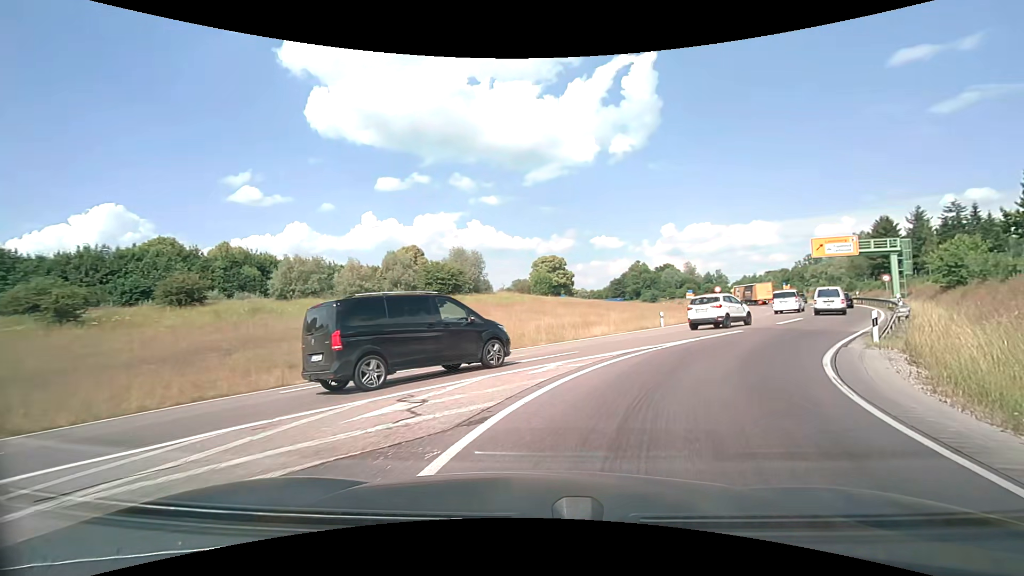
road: primary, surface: asphalt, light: Day
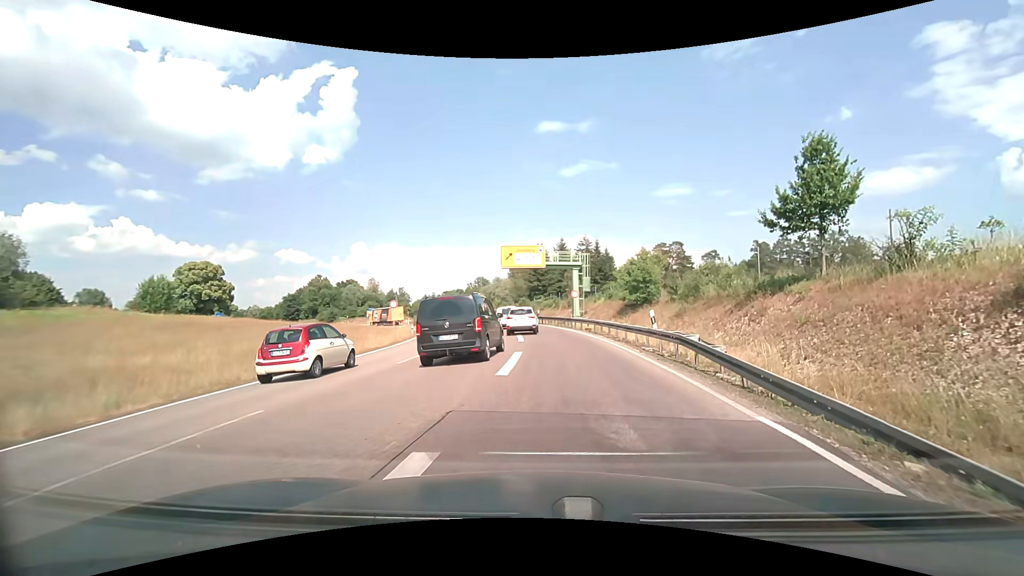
(+5.3, +16.7) m; +35°
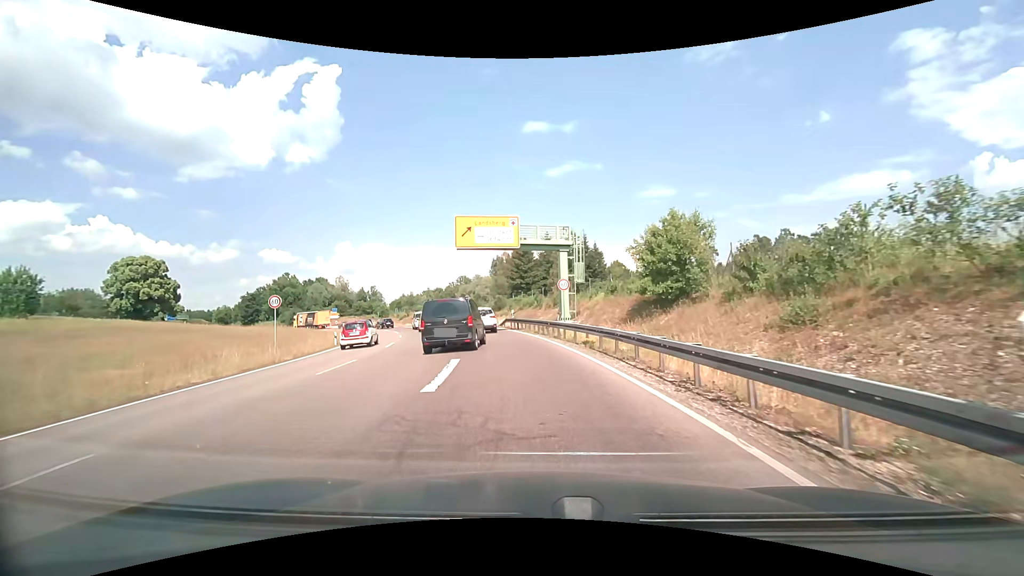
(+1.0, +14.3) m; +2°
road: trunk
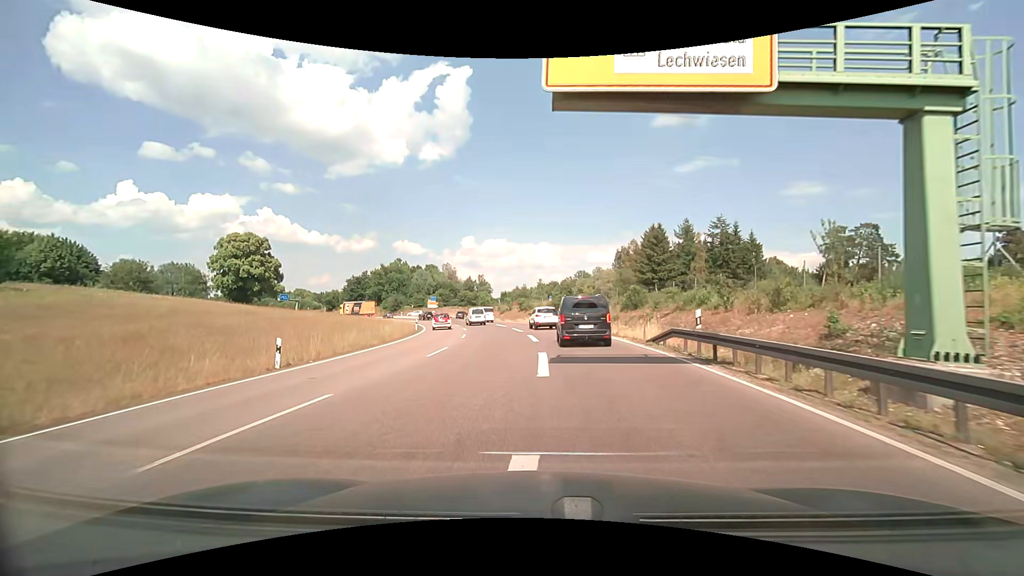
(-2.4, +22.0) m; -14°
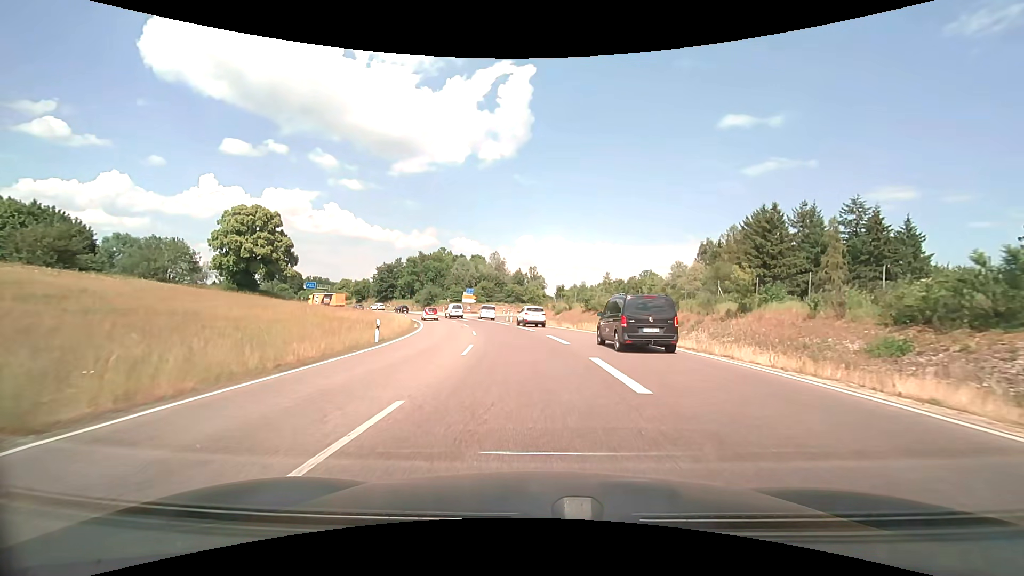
(-1.6, +25.9) m; -6°
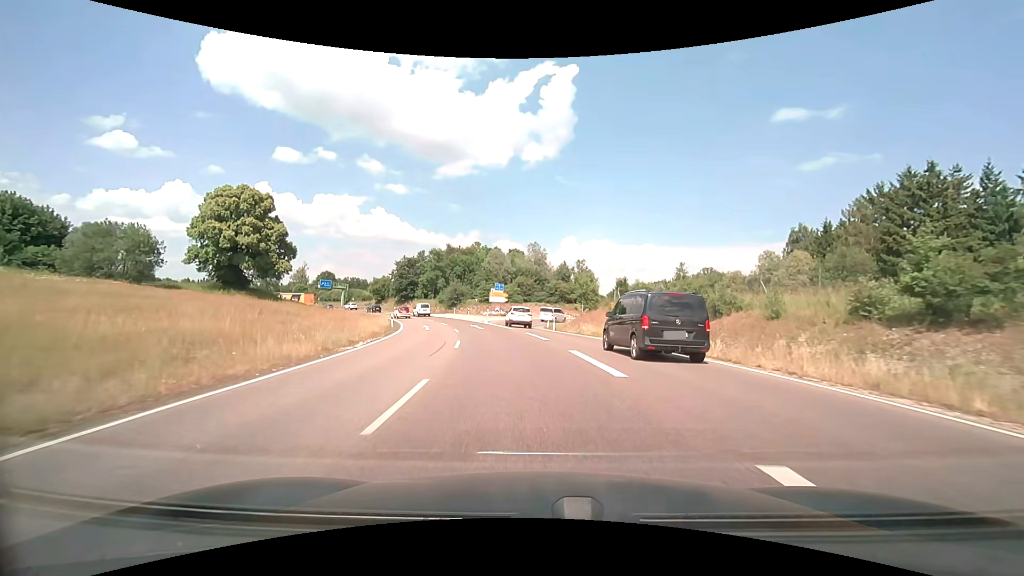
(-0.8, +22.1) m; -5°
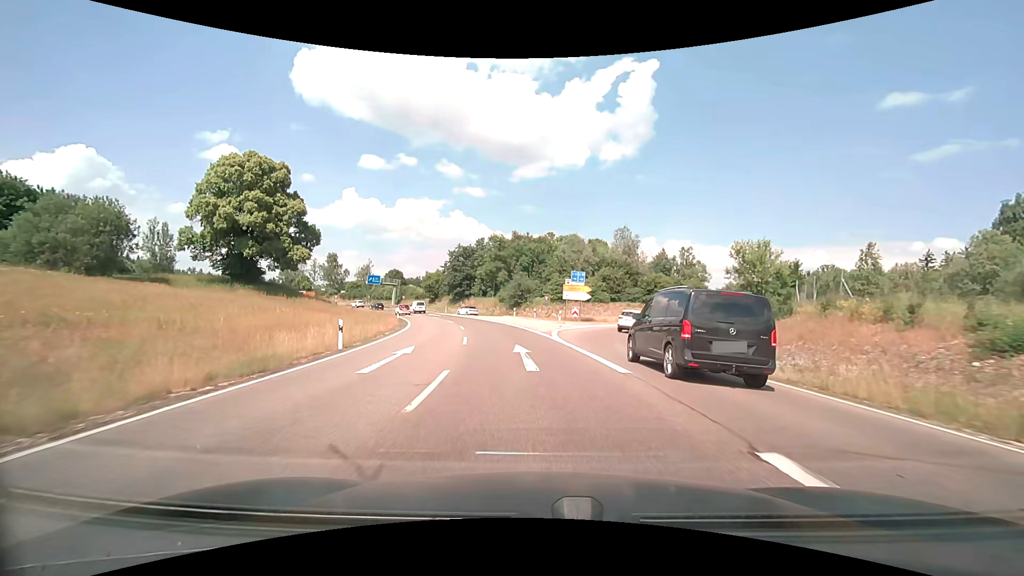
(-1.7, +23.1) m; -9°
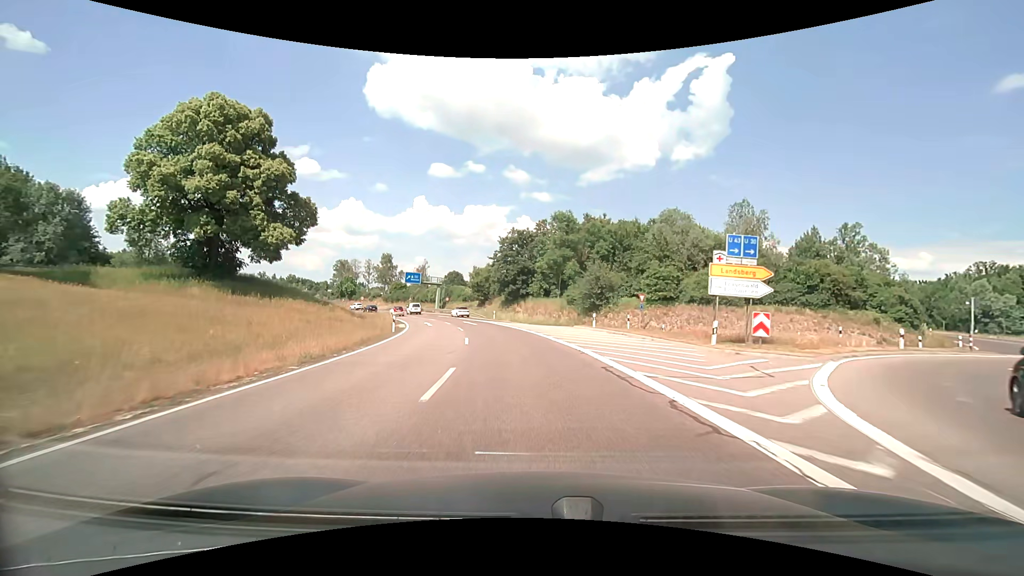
(-1.5, +23.3) m; -8°
(0, +10) (-1, +20) (-3, +30) (-5, +40) (-7, +49) (-10, +59) (-14, +68) (-17, +78) (-21, +87) (-26, +96) m
